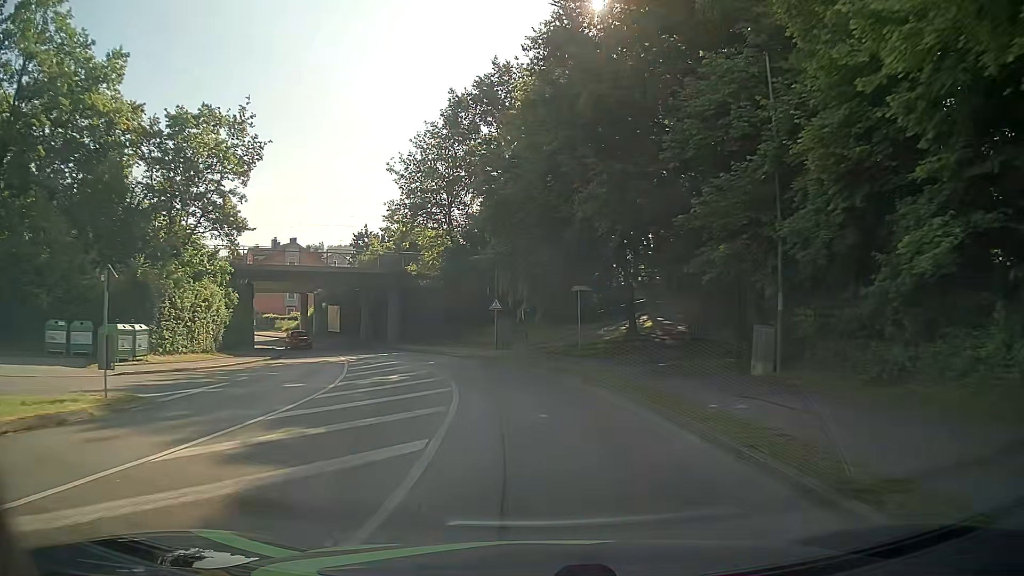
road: unclassified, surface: asphalt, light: Day
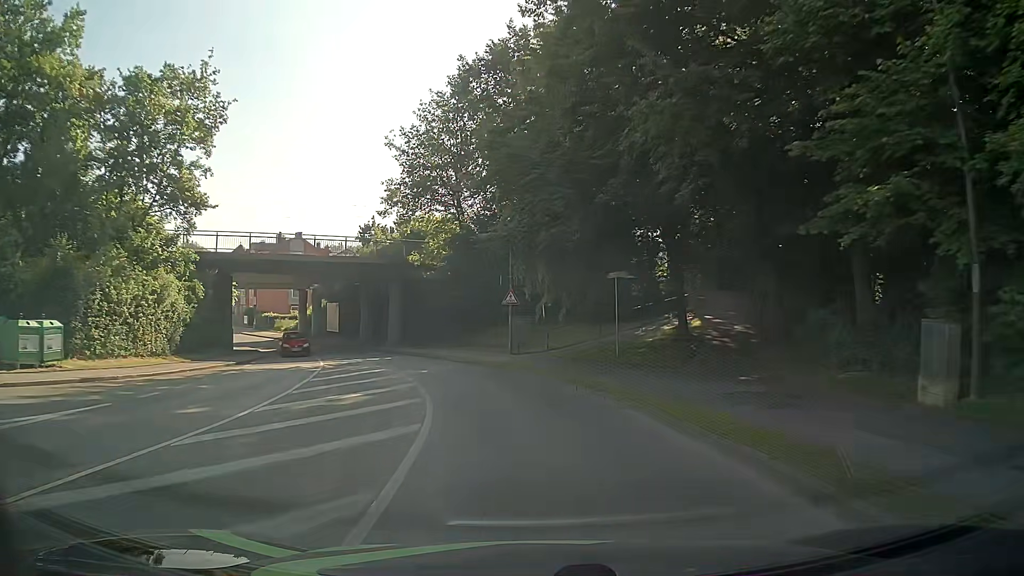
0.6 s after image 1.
(-0.1, +7.4) m; -2°
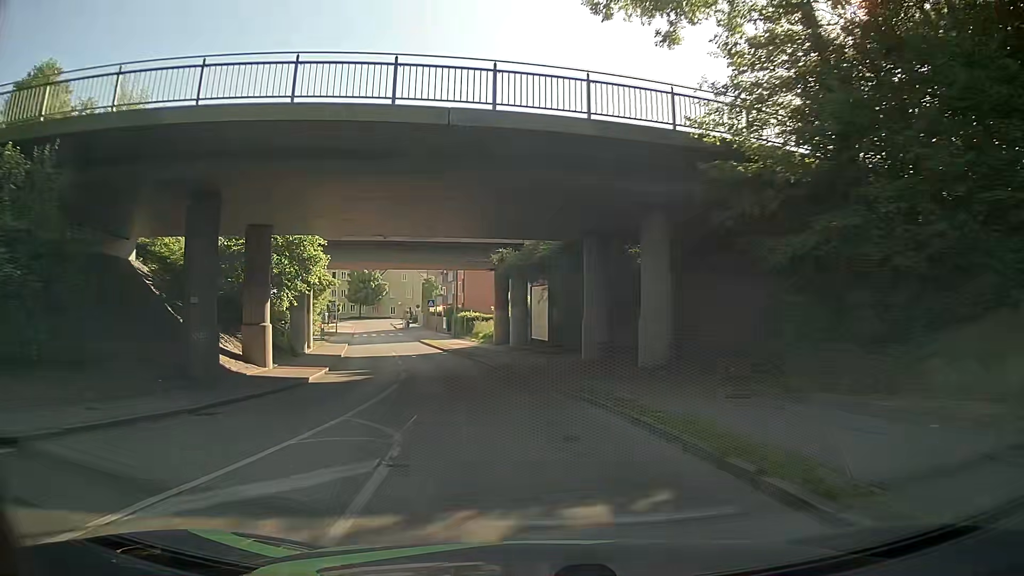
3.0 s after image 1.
(-5.3, +29.3) m; -22°
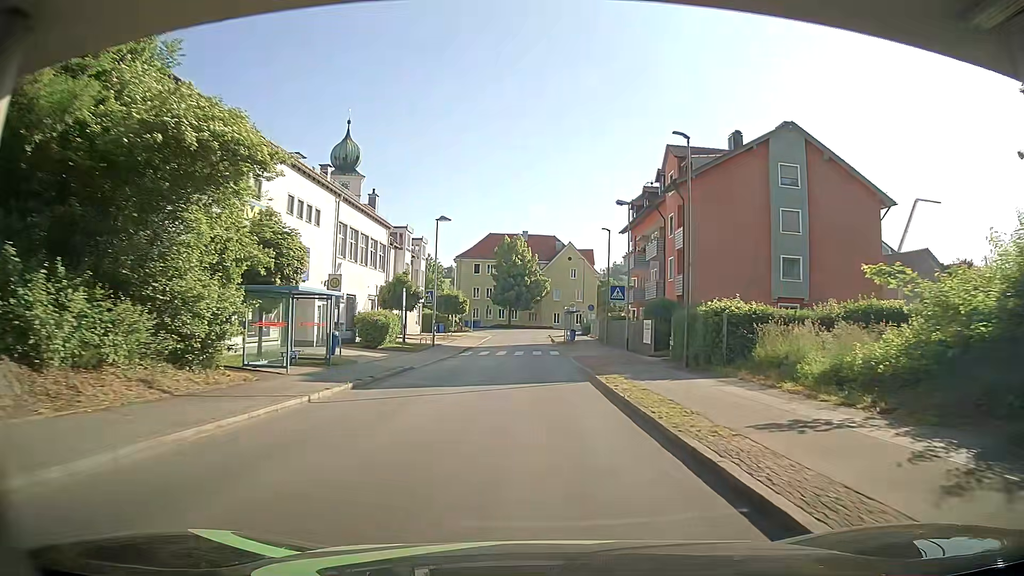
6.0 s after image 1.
(-4.8, +37.5) m; -15°
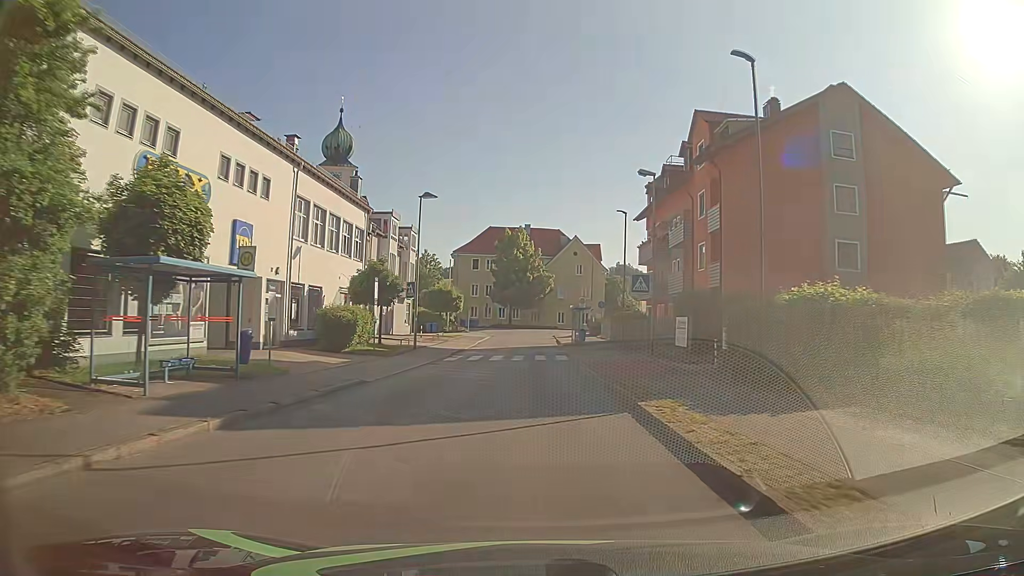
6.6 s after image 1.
(-0.2, +7.3) m; -2°
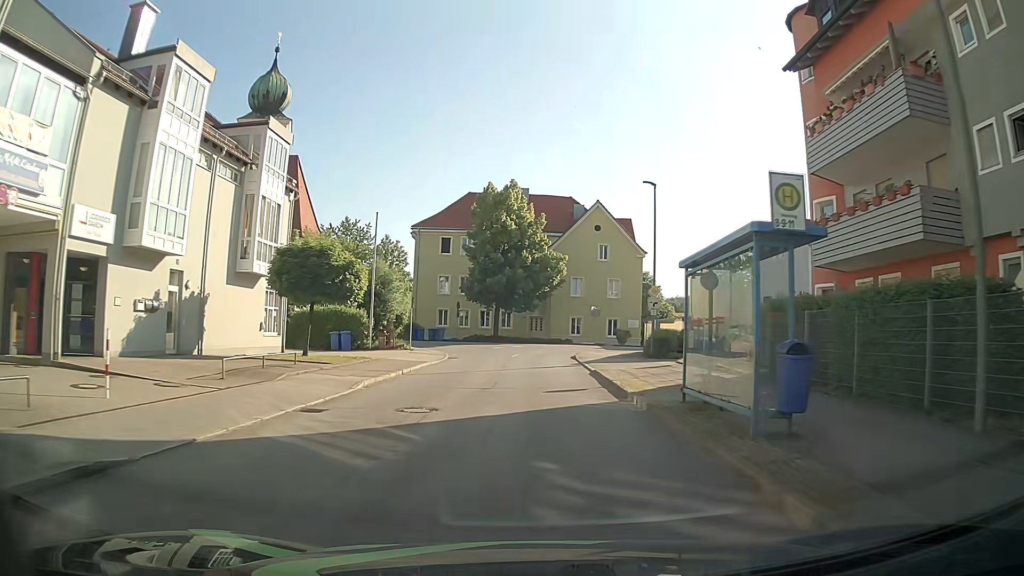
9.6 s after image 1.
(+0.8, +33.4) m; +1°
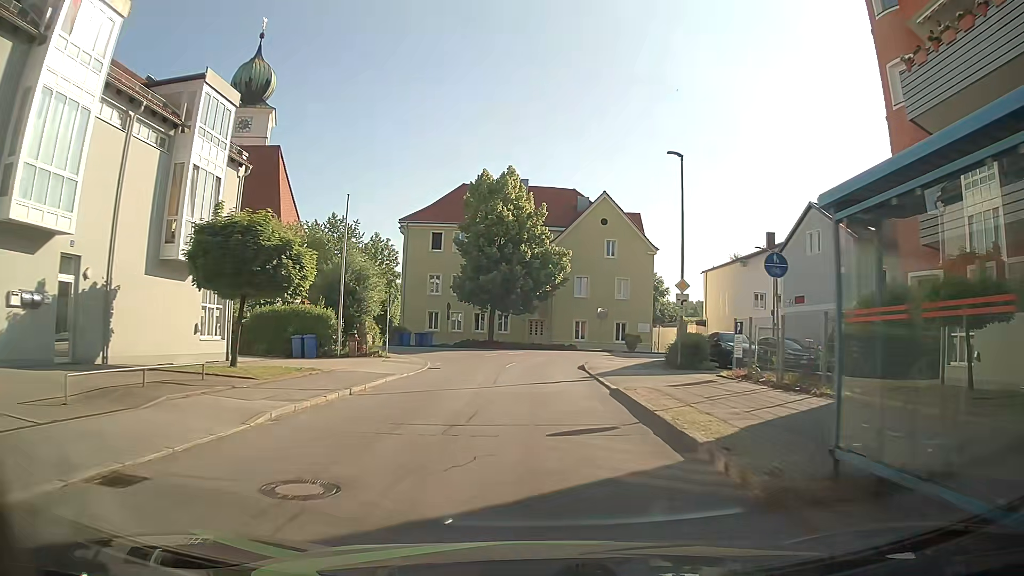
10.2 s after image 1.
(0.0, +6.0) m; 0°
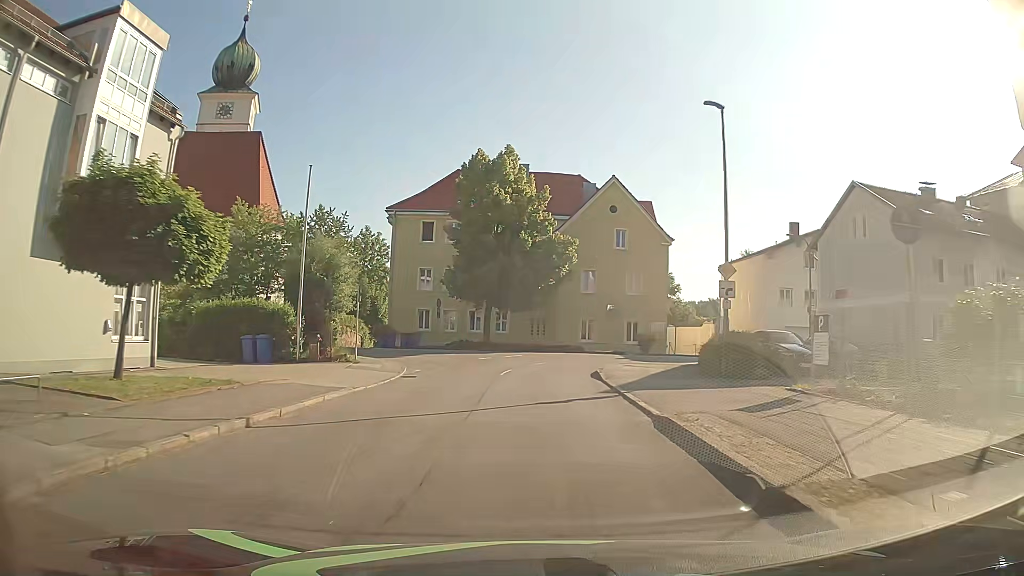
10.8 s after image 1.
(0.0, +5.8) m; 0°
